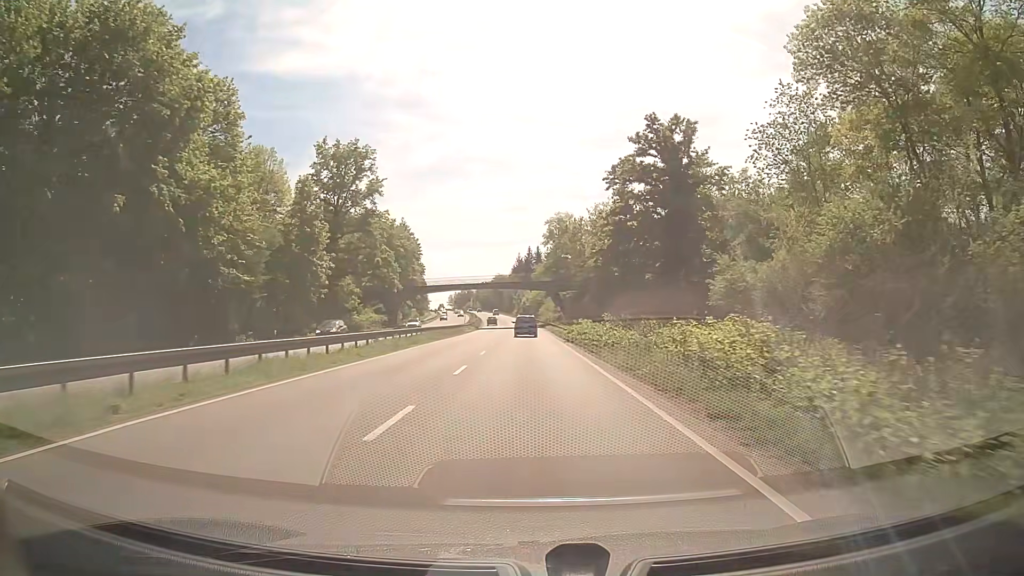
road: trunk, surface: asphalt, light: Day
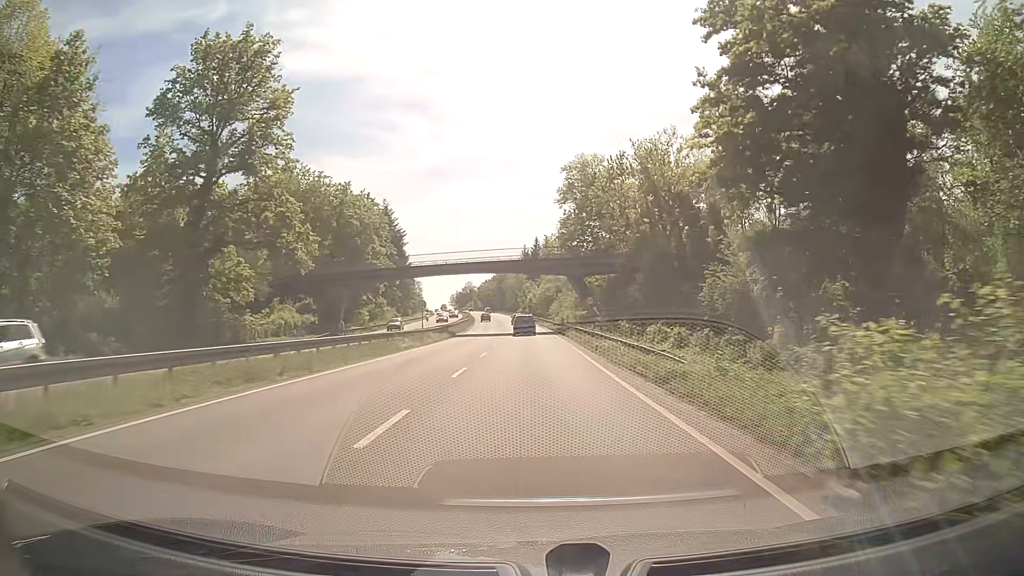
(-0.2, +36.3) m; -1°
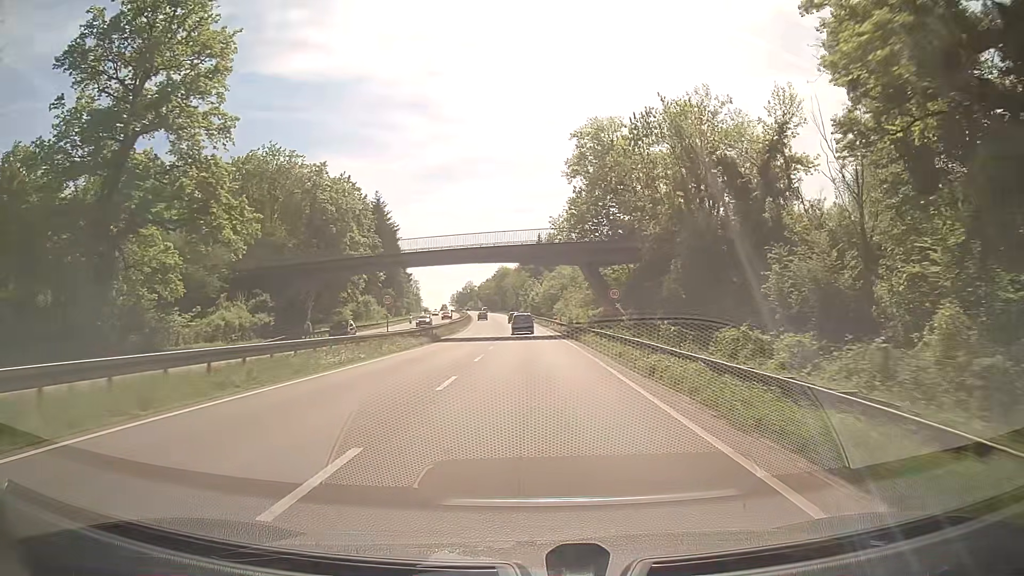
(0.0, +12.1) m; 0°
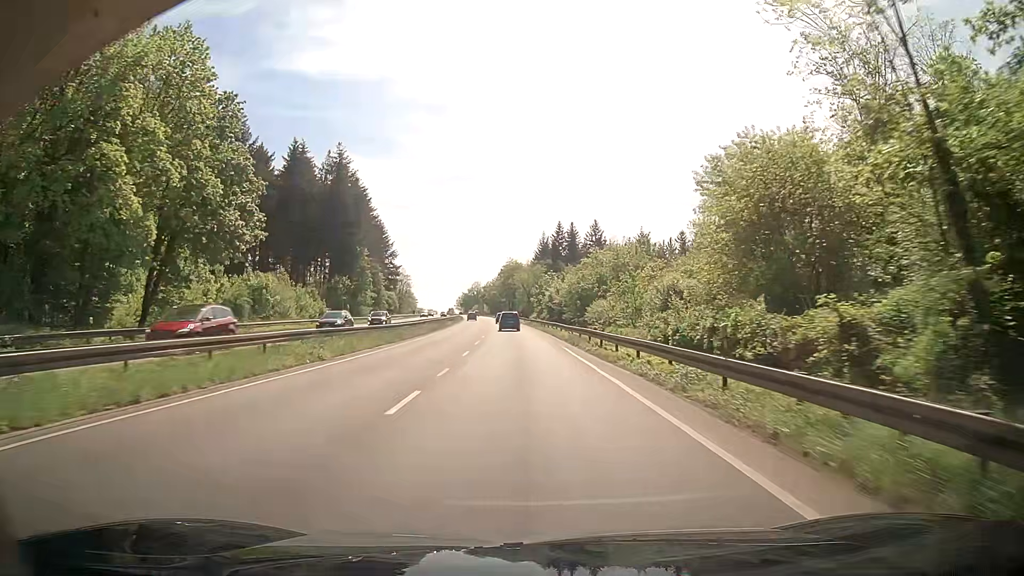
(-0.3, +48.8) m; -1°
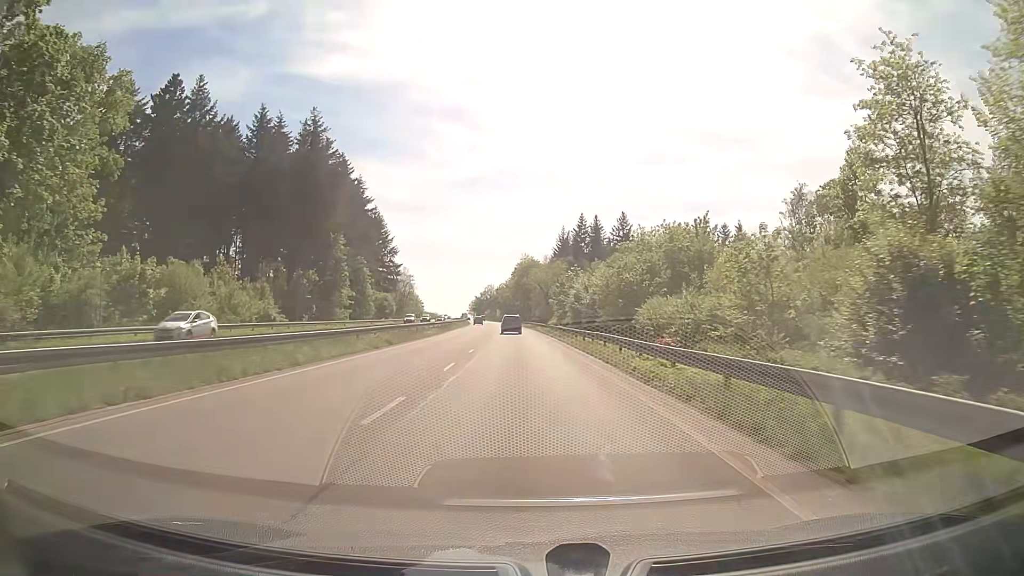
(-0.1, +24.6) m; -1°
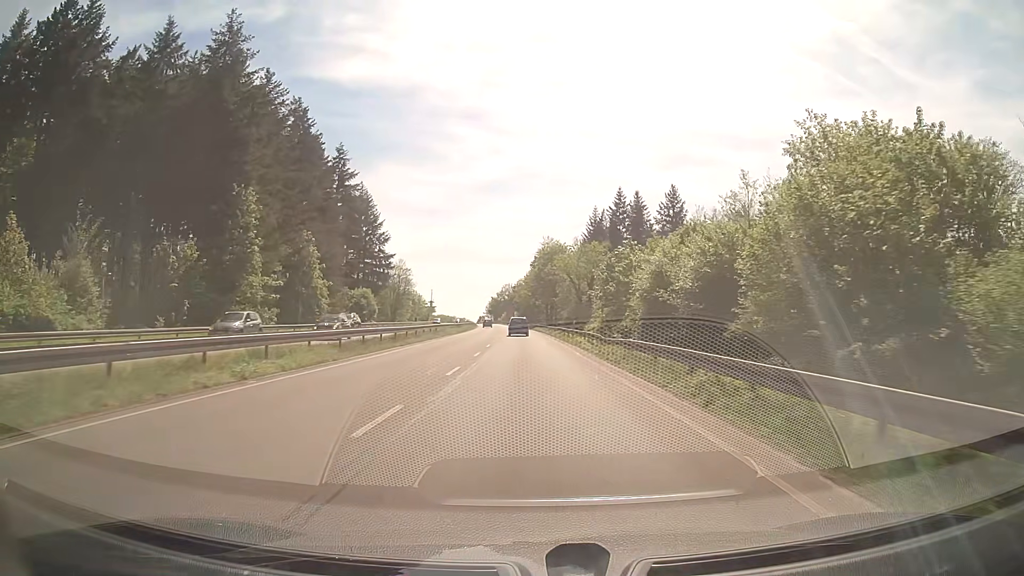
(-0.7, +36.9) m; -2°
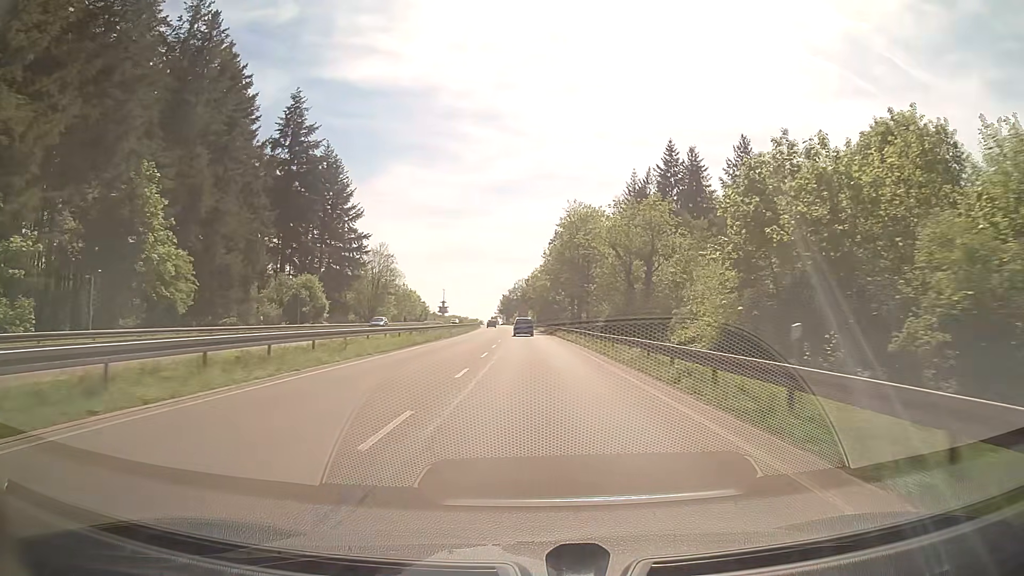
(-0.5, +36.9) m; -1°
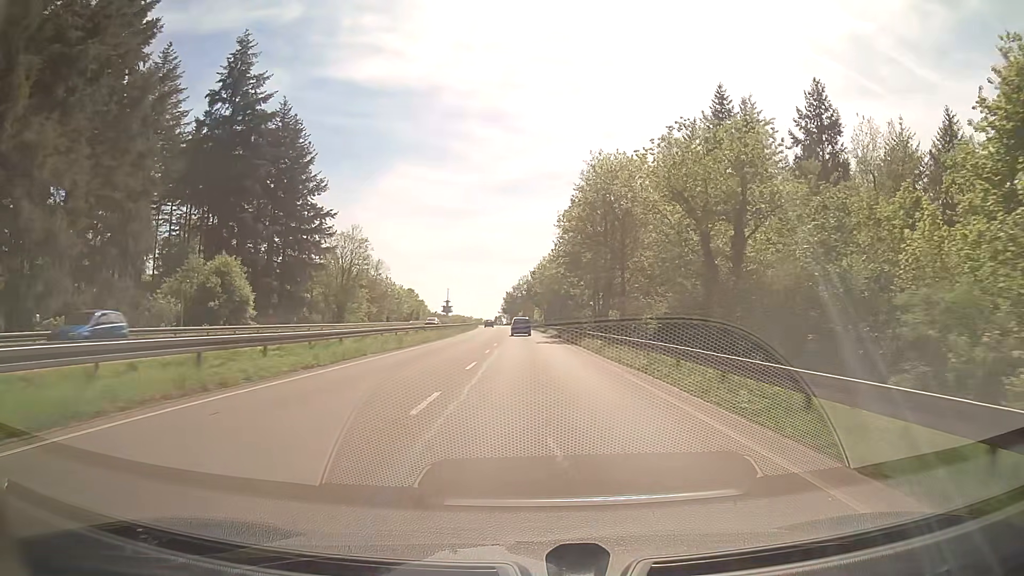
(-0.1, +24.6) m; -1°
(0, +10) (0, +20) (0, +30) (0, +40) (0, +50) (-1, +60) (-1, +70) (-1, +80) (-2, +90) (-2, +100) m
